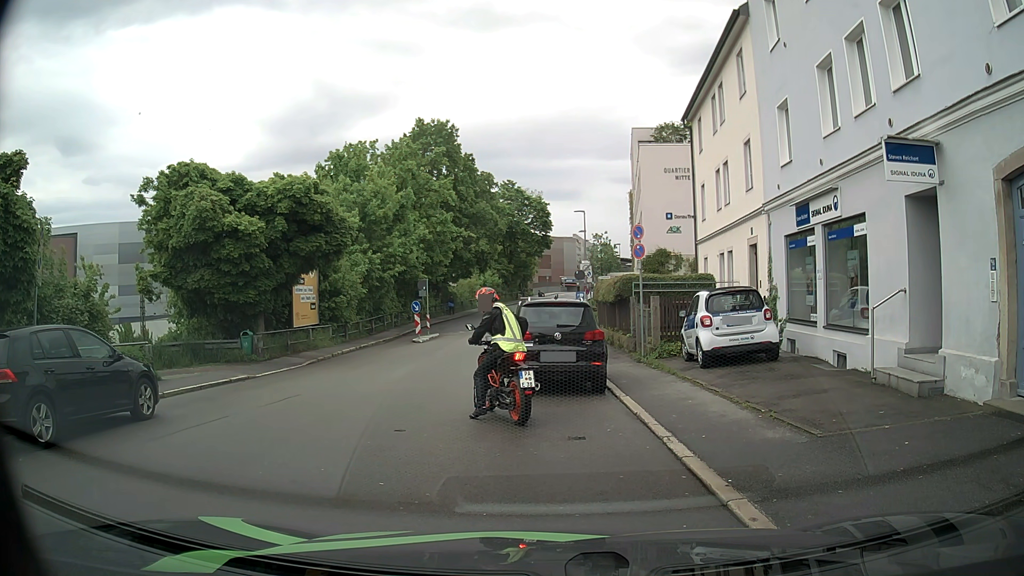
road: residential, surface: asphalt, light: Day
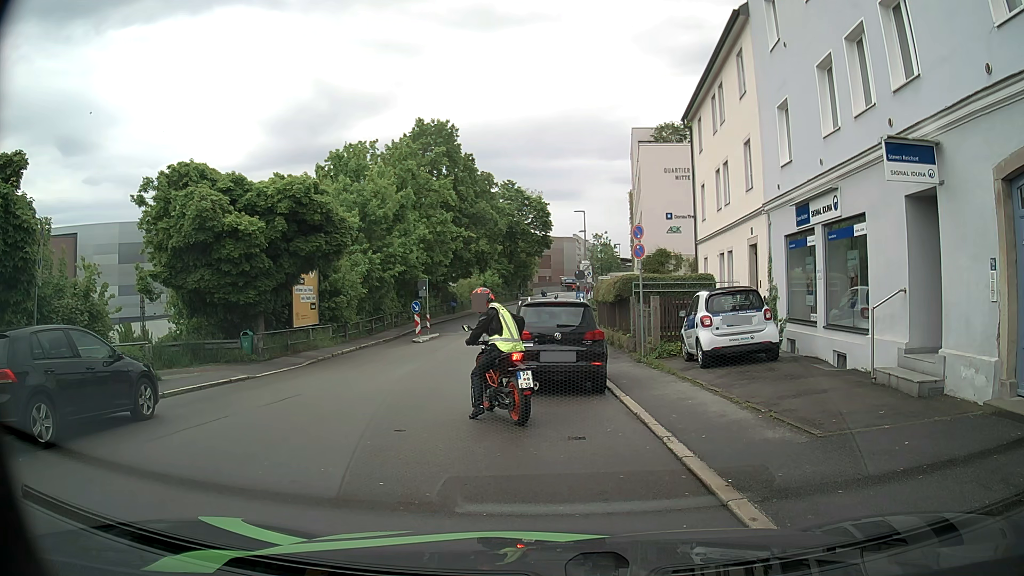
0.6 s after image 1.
(0.0, 0.0) m; 0°
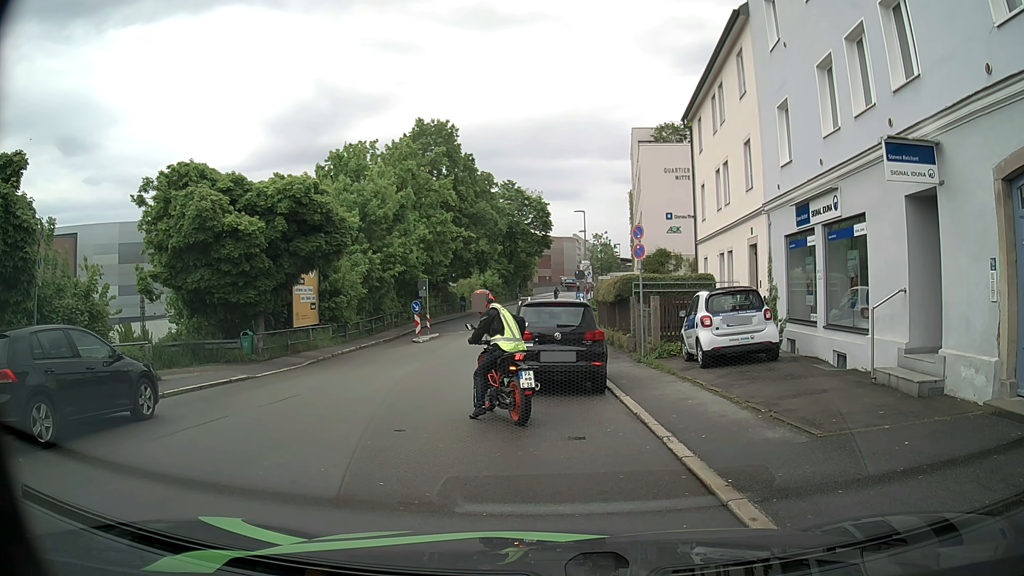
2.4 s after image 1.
(0.0, 0.0) m; 0°
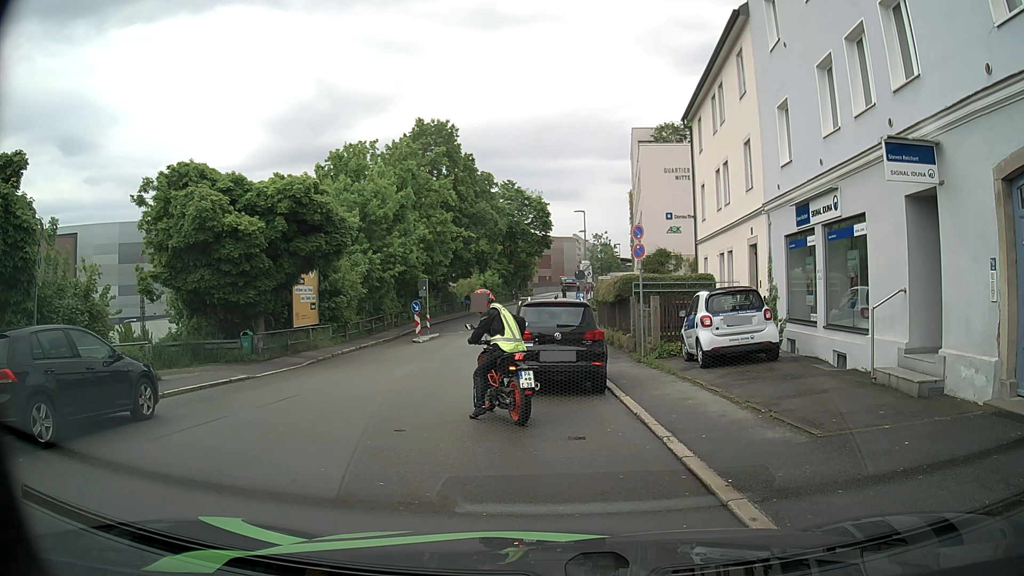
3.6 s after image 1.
(0.0, 0.0) m; 0°
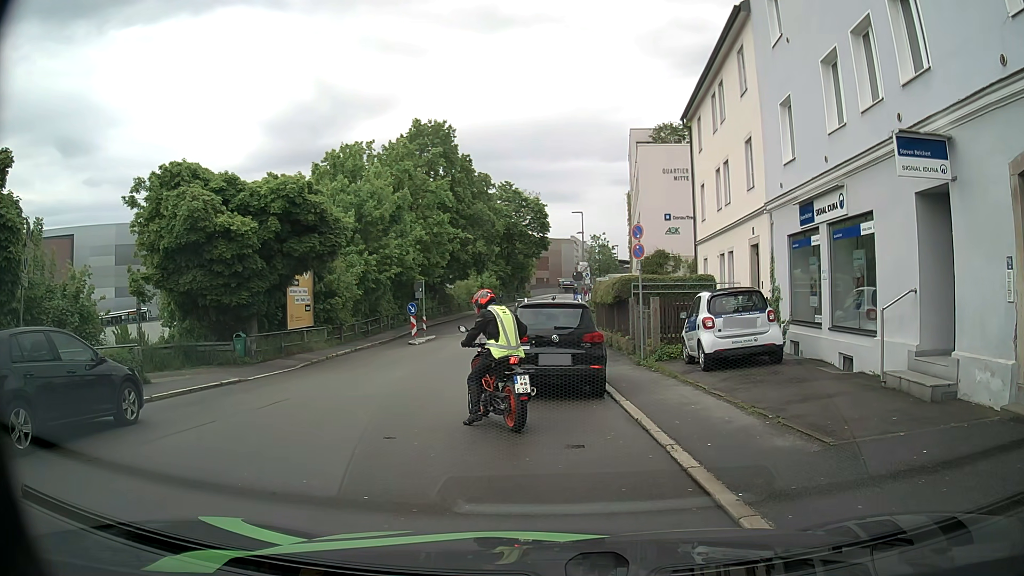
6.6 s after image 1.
(0.0, +0.4) m; 0°
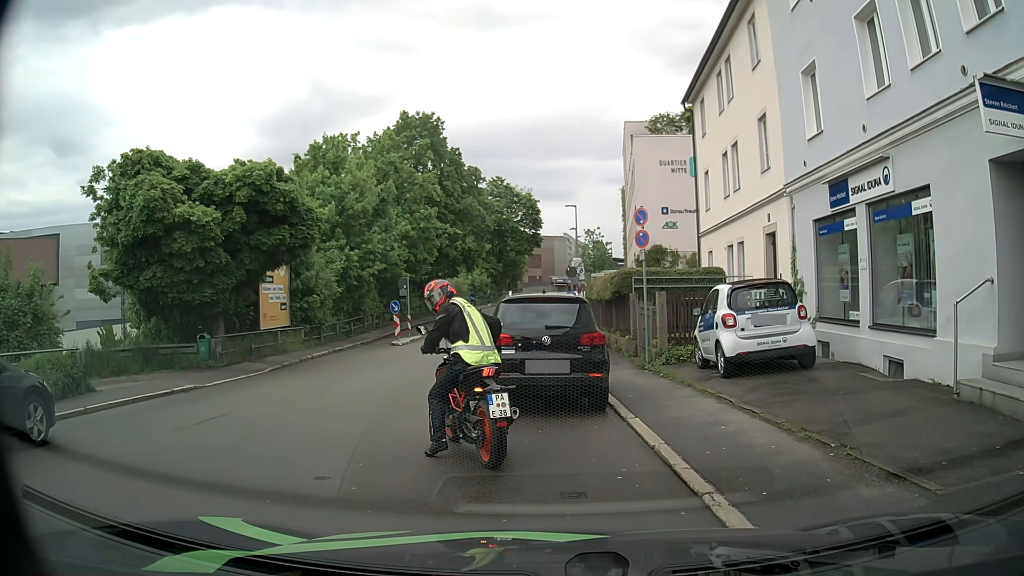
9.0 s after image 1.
(0.0, +2.1) m; 0°
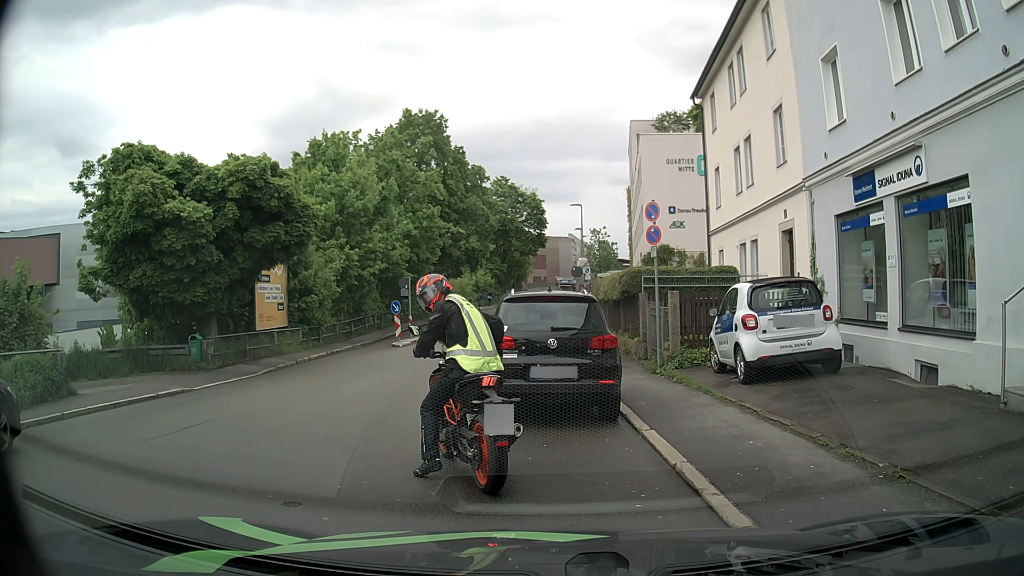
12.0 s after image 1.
(0.0, +0.9) m; 0°
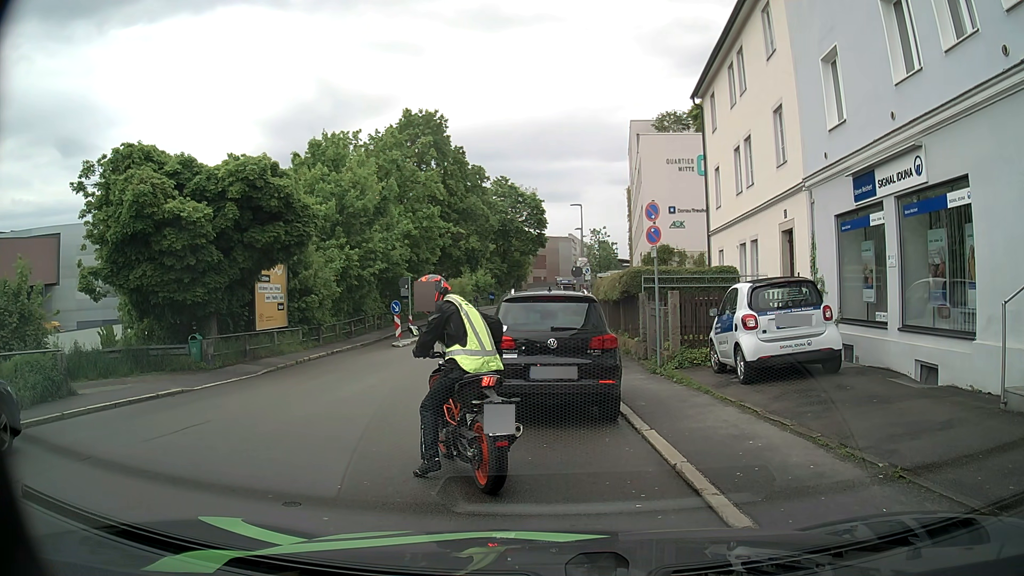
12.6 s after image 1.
(0.0, 0.0) m; 0°
